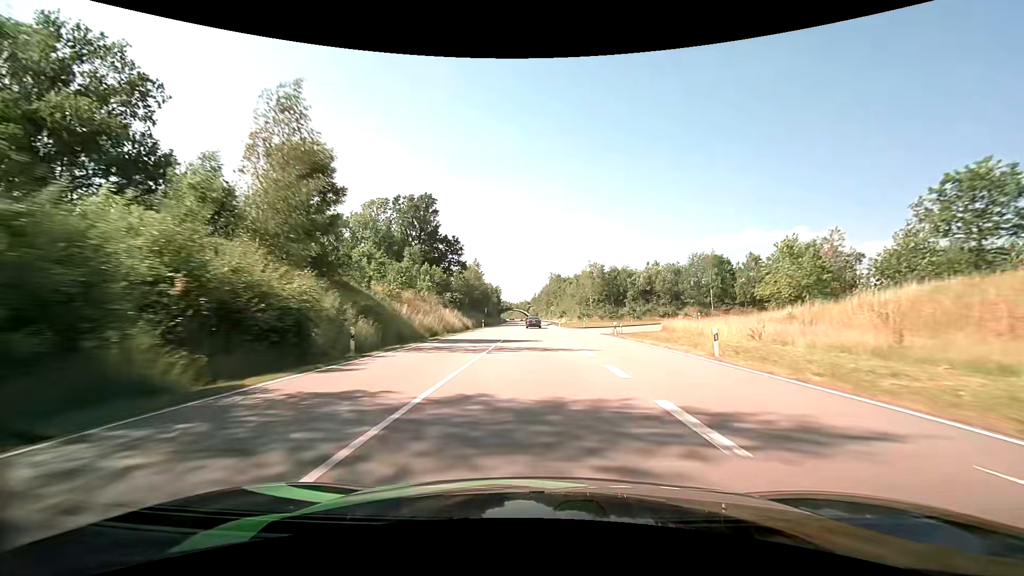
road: primary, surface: asphalt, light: Day
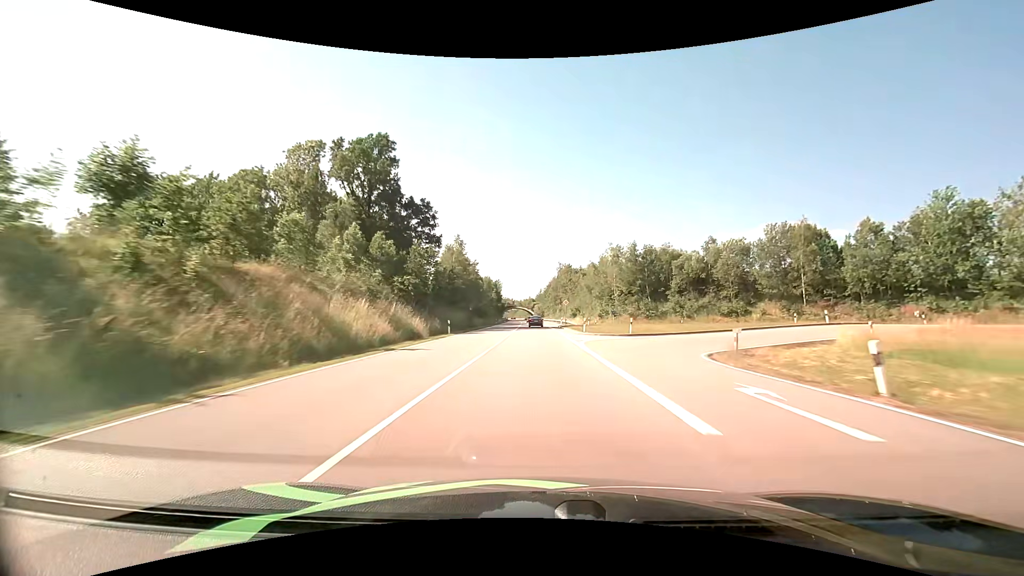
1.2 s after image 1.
(-0.2, +29.4) m; -1°
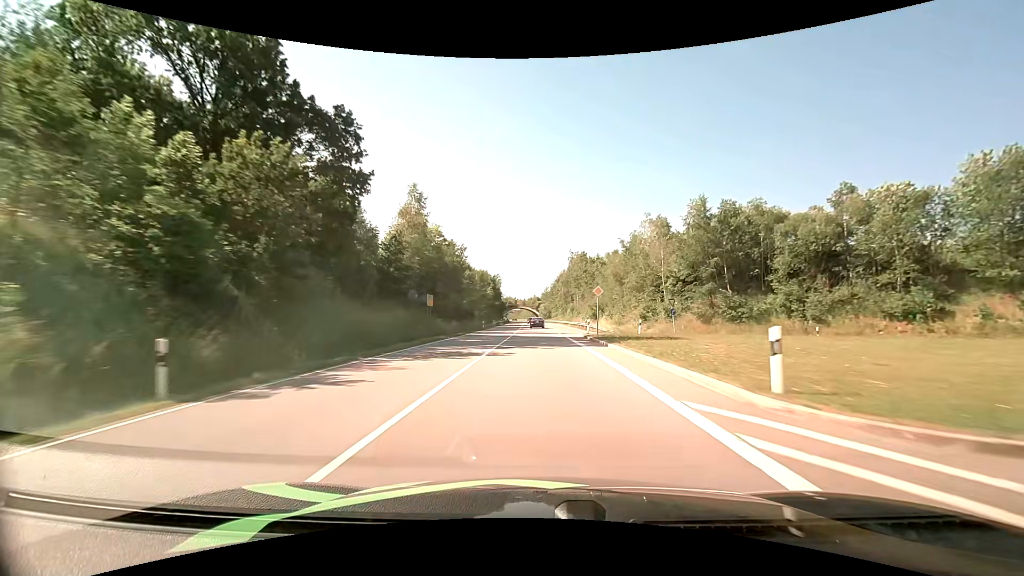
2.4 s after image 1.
(-0.2, +29.9) m; -1°
(0, +10) (0, +20) (0, +30) (0, +40) (0, +50) (-1, +60) (-1, +70) (-1, +80) (-1, +90) (-1, +100) m
